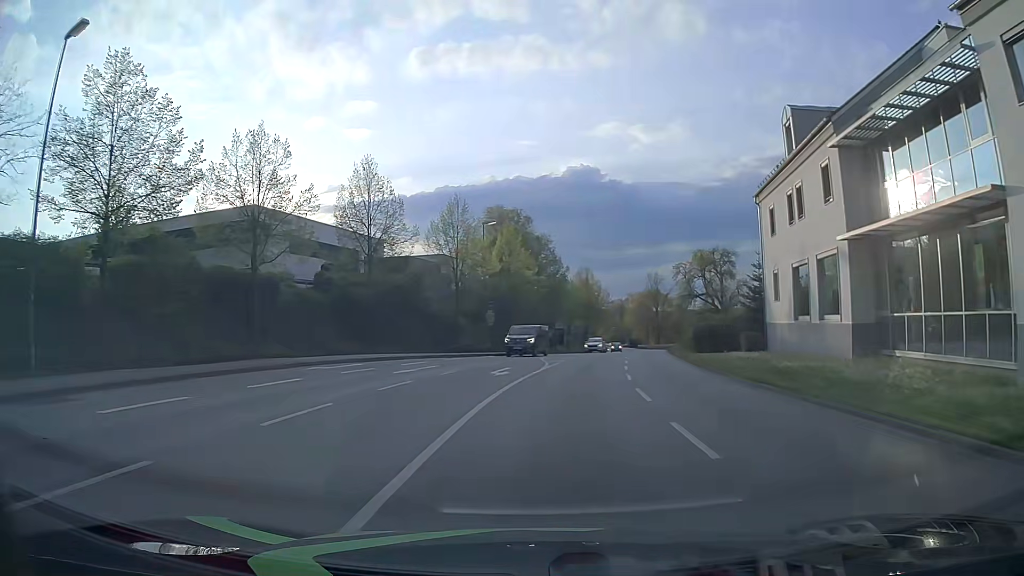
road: tertiary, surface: asphalt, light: Day
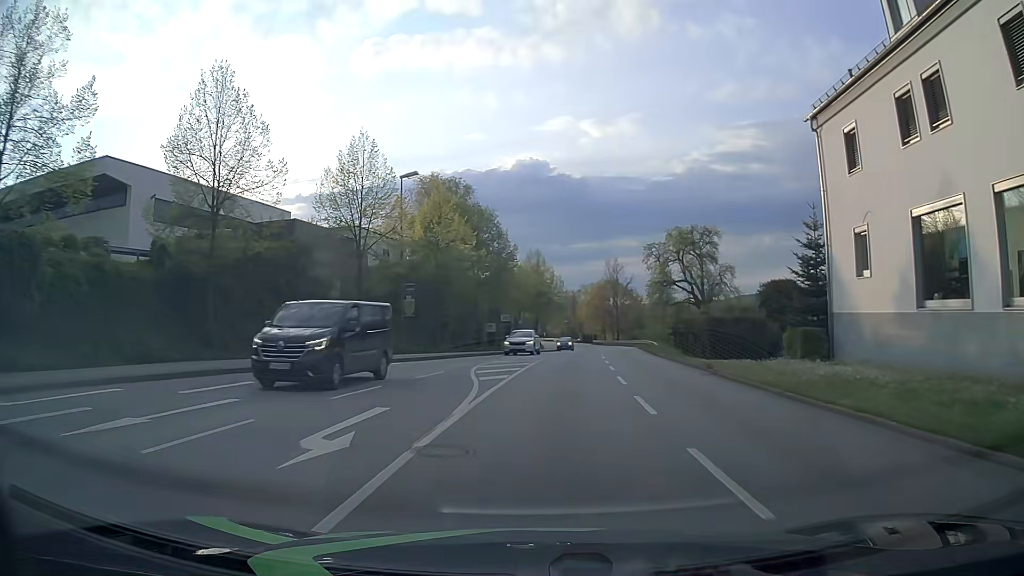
(+0.6, +14.5) m; +5°
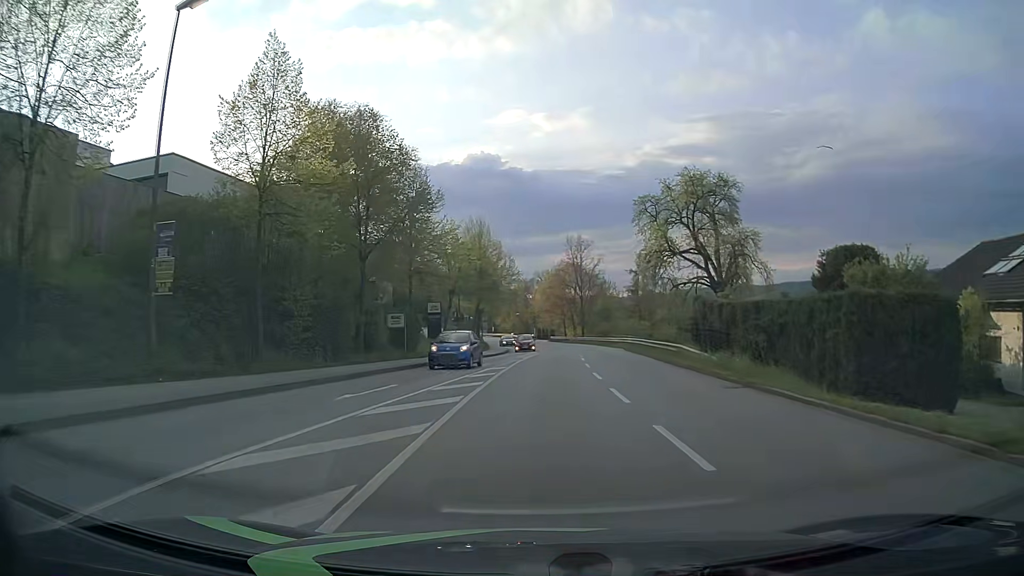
(+0.8, +22.4) m; +4°
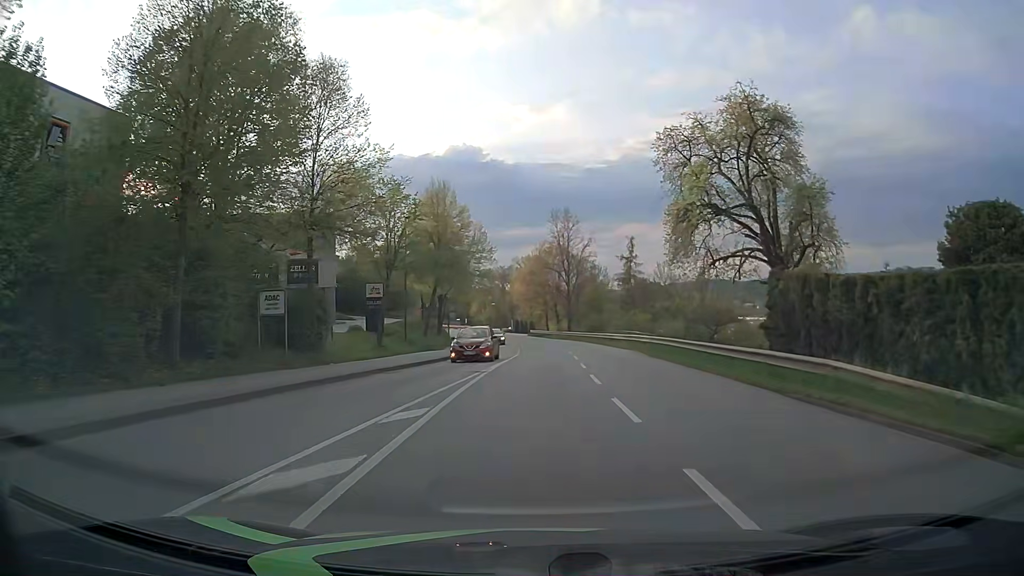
(+0.2, +15.2) m; +2°
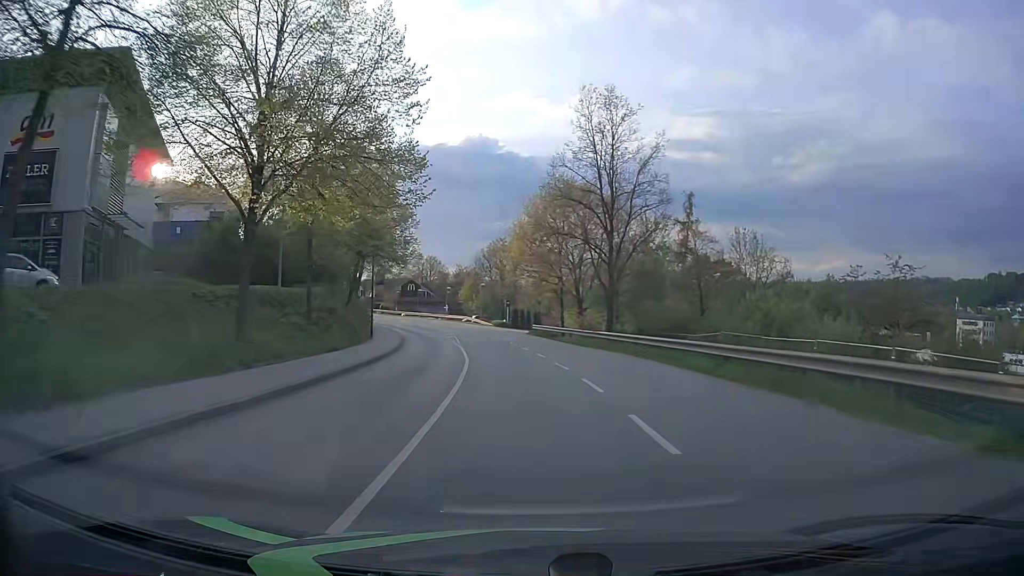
(+0.3, +38.3) m; -1°
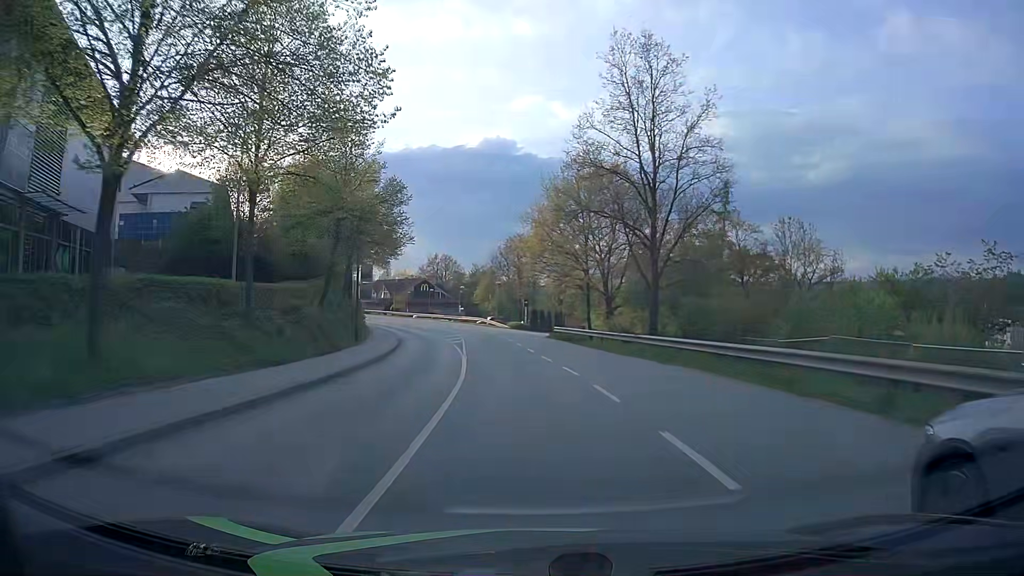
(-0.1, +7.7) m; -2°
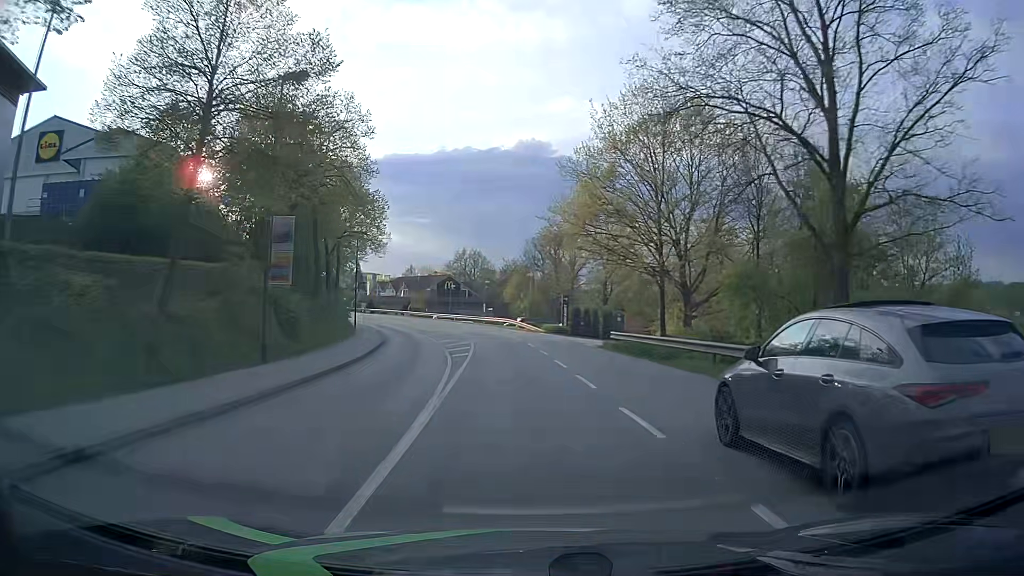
(-0.3, +15.3) m; -3°
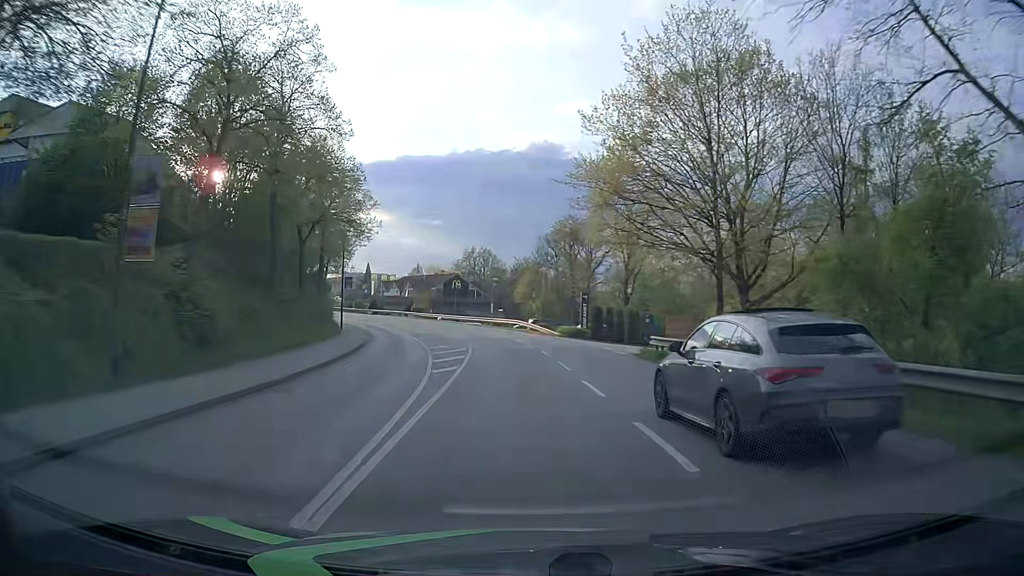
(0.0, +7.6) m; -1°
(0, +10) (-1, +20) (-2, +30) (-3, +40) (-5, +50) (-8, +59) (-11, +69) (-15, +78) (-19, +87) (-24, +96) m
